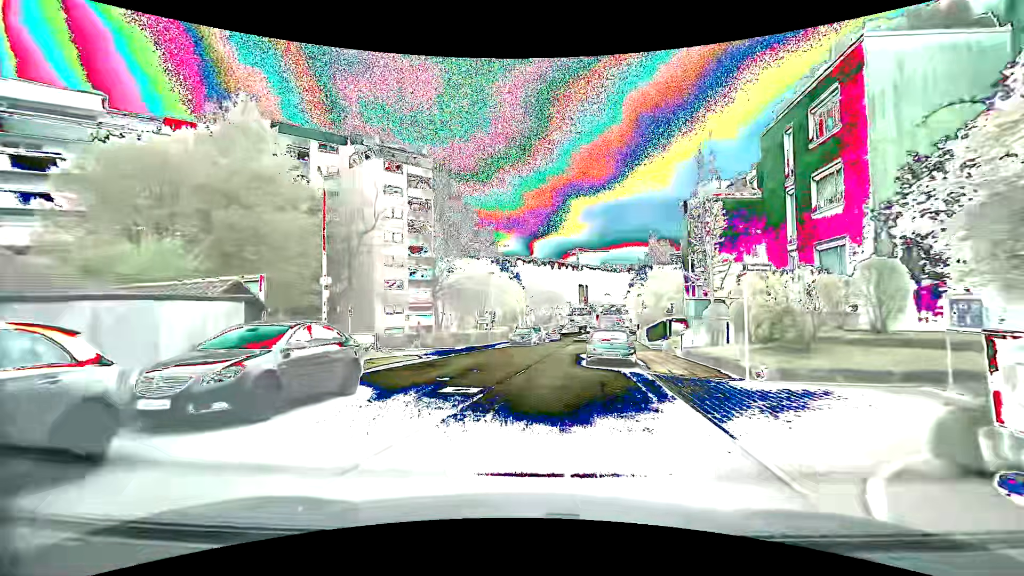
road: residential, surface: asphalt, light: Day
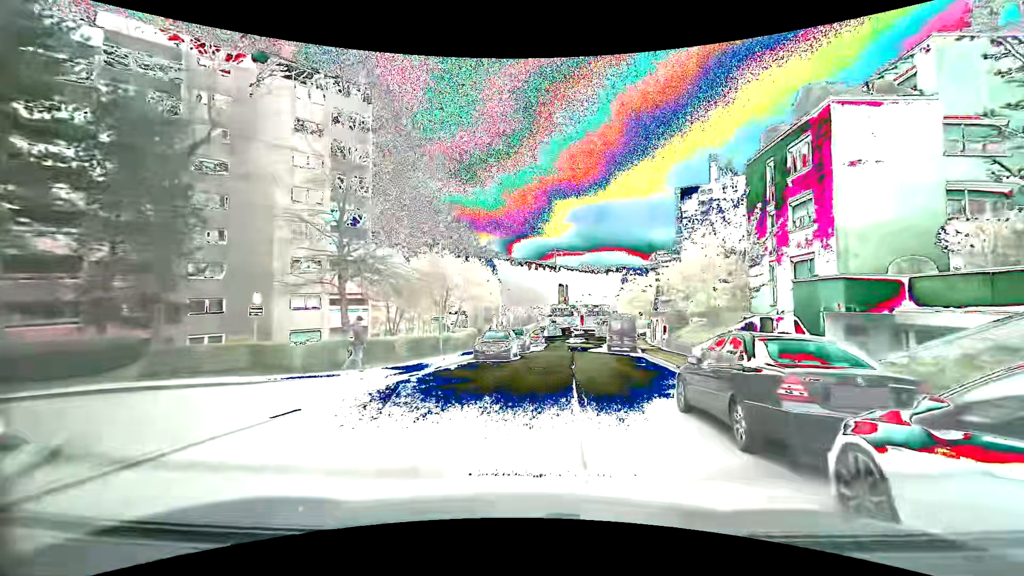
(-0.2, +17.6) m; +3°
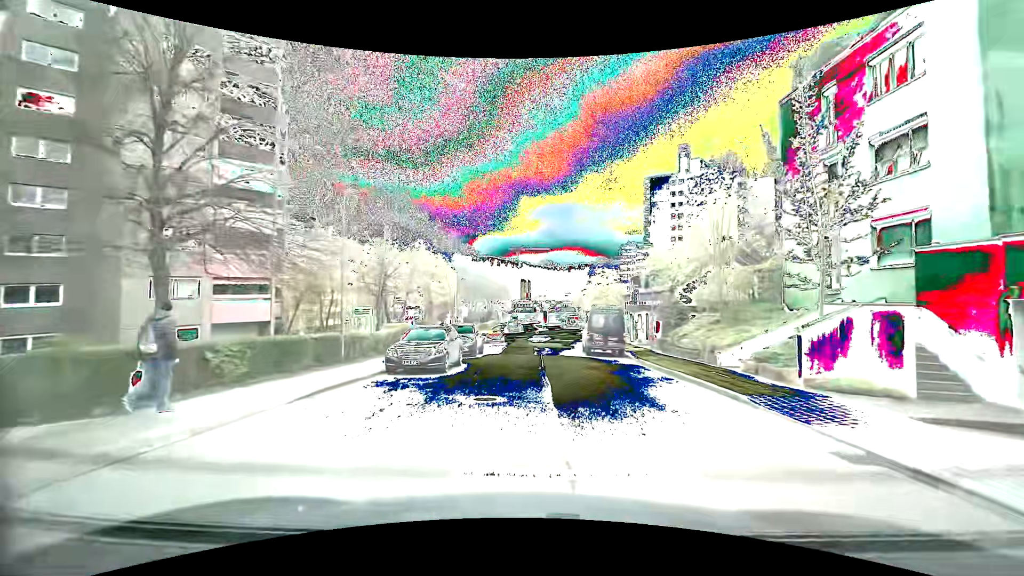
(+0.4, +9.1) m; +4°
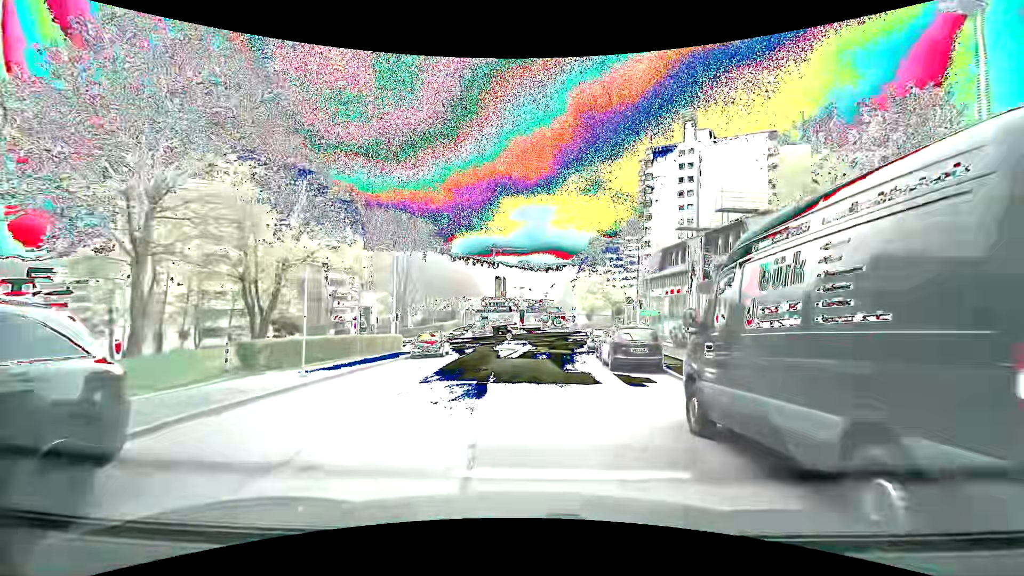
(+0.7, +23.6) m; +2°
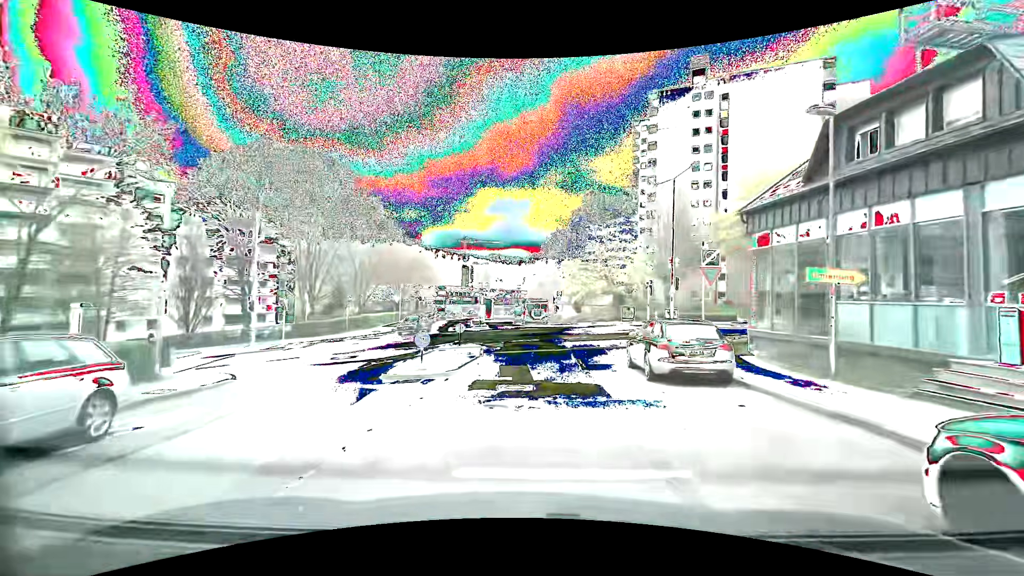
(+0.7, +22.9) m; +3°
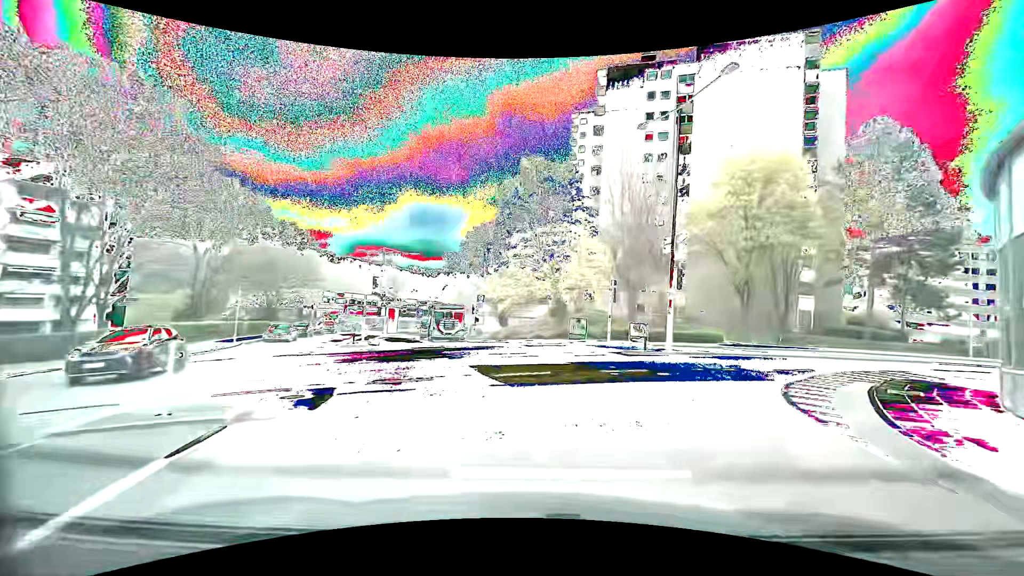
(+0.7, +14.9) m; +8°
(+2, +10) (+8, +18) (+17, +22) (+26, +26) (+36, +29) (+45, +32) (+55, +34) (+64, +37) (+74, +40) (+84, +43) m
